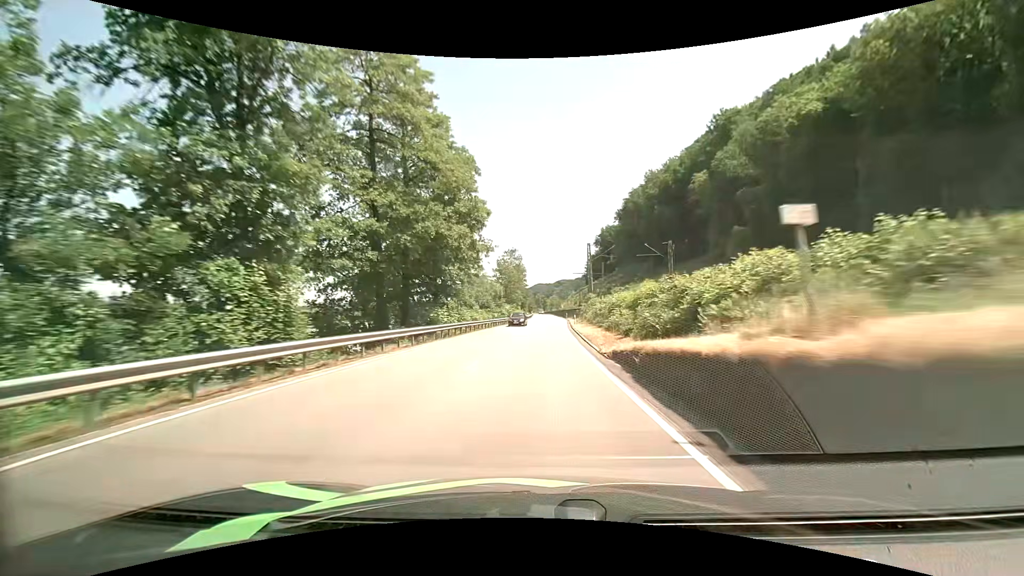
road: primary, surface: asphalt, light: Day
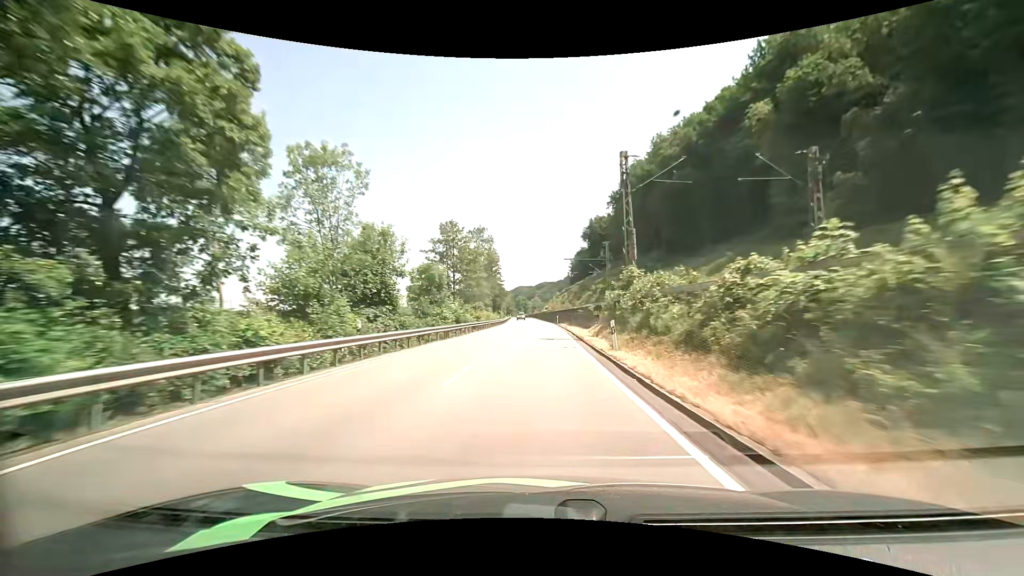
(+0.8, +37.9) m; +2°
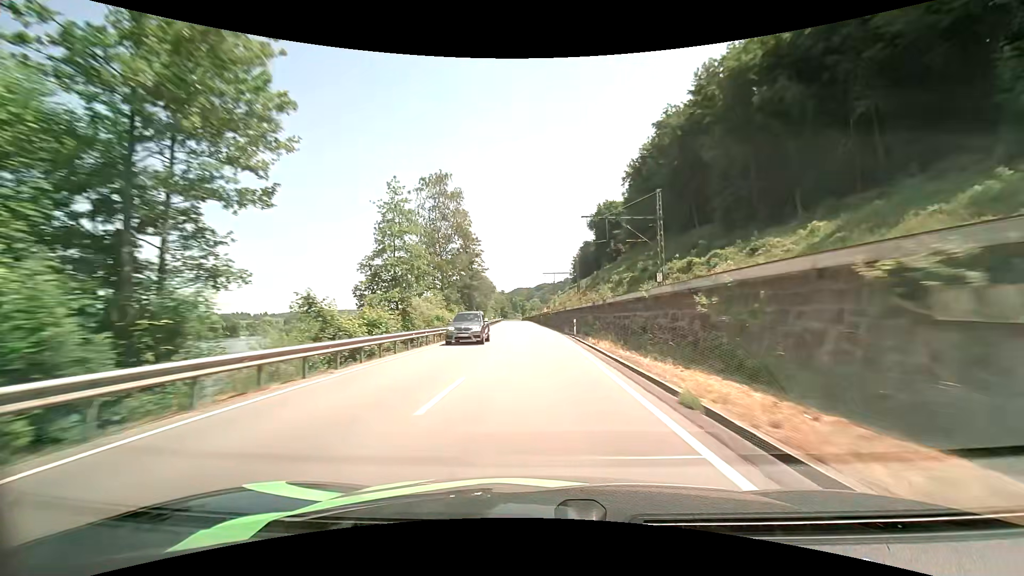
(+0.3, +38.4) m; 0°
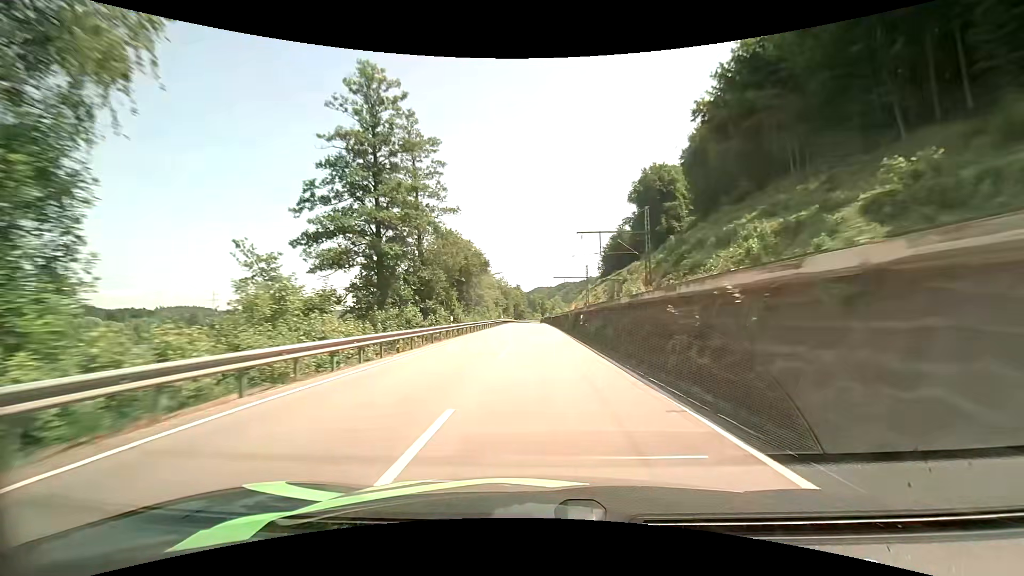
(-1.2, +51.8) m; -3°
(0, +10) (0, +20) (0, +30) (0, +40) (0, +50) (0, +60) (0, +70) (0, +80) (-1, +90) (-1, +100) m
